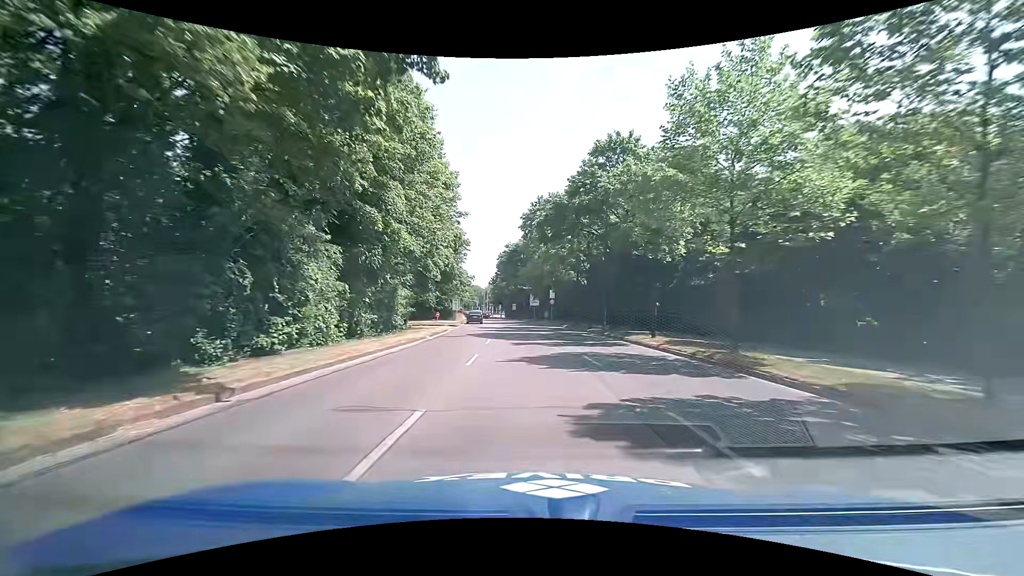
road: primary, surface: asphalt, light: Day
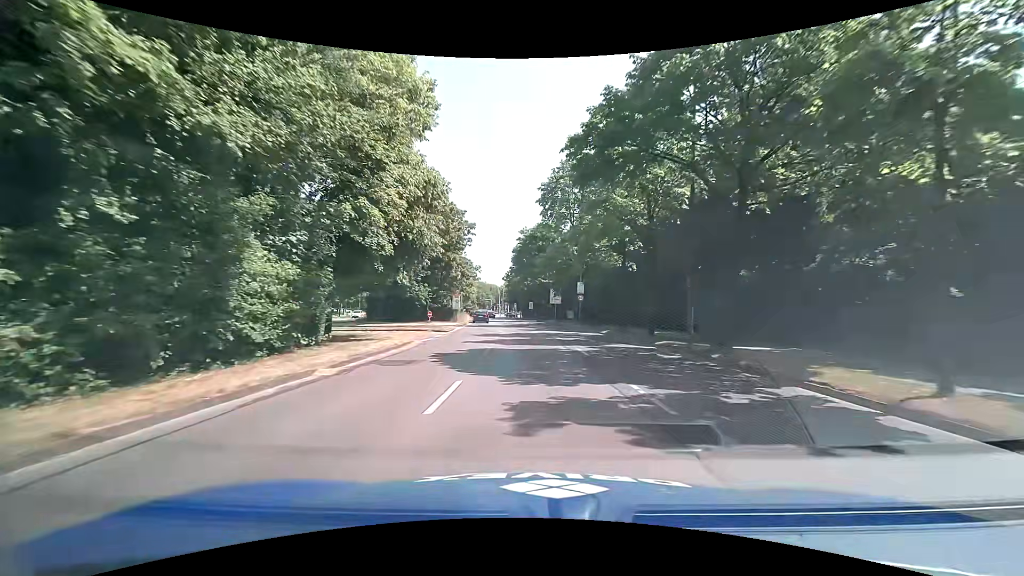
(-0.4, +14.9) m; -3°
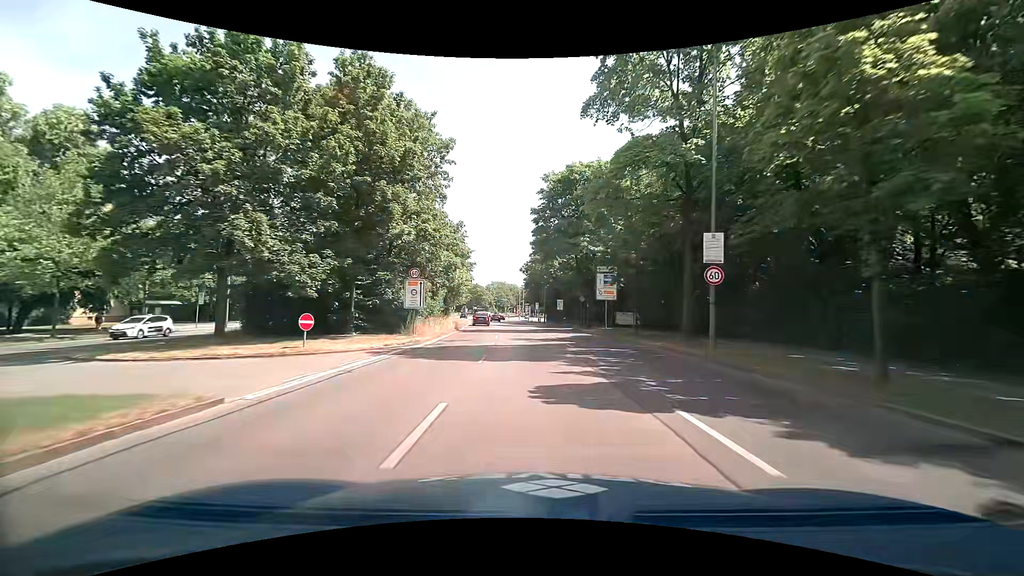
(-0.5, +29.3) m; -2°
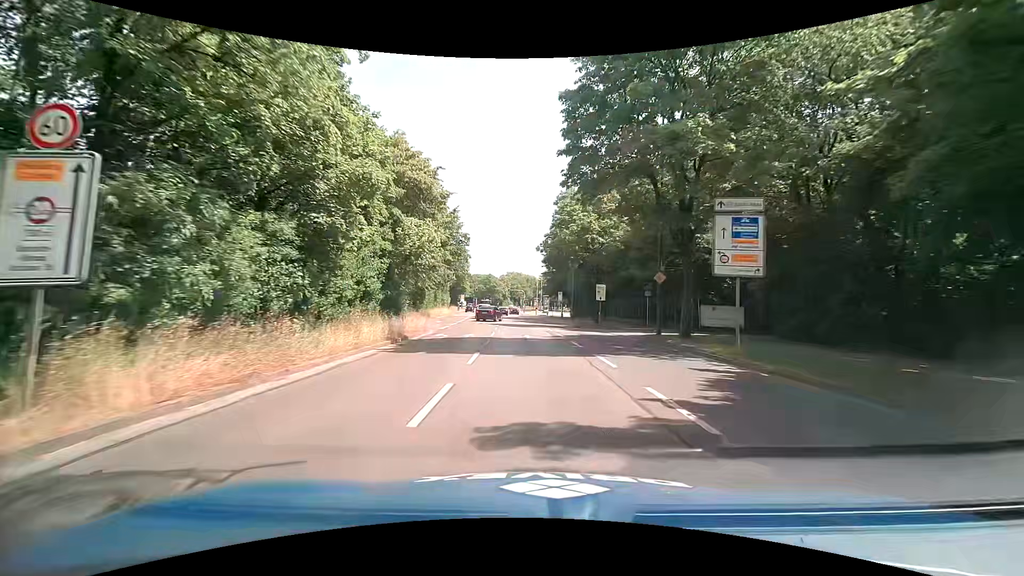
(-0.4, +21.9) m; -1°
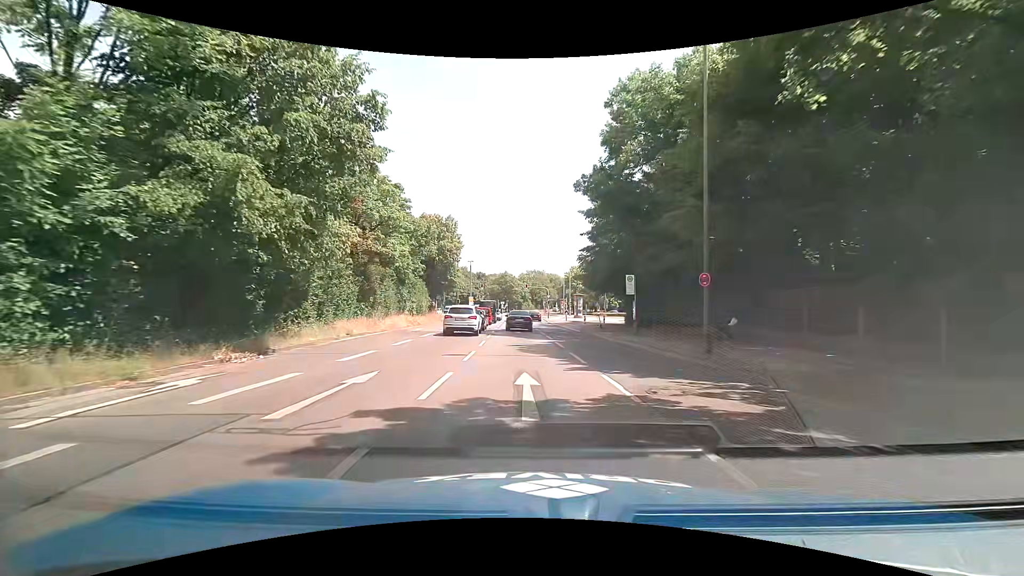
(-0.9, +33.4) m; -4°
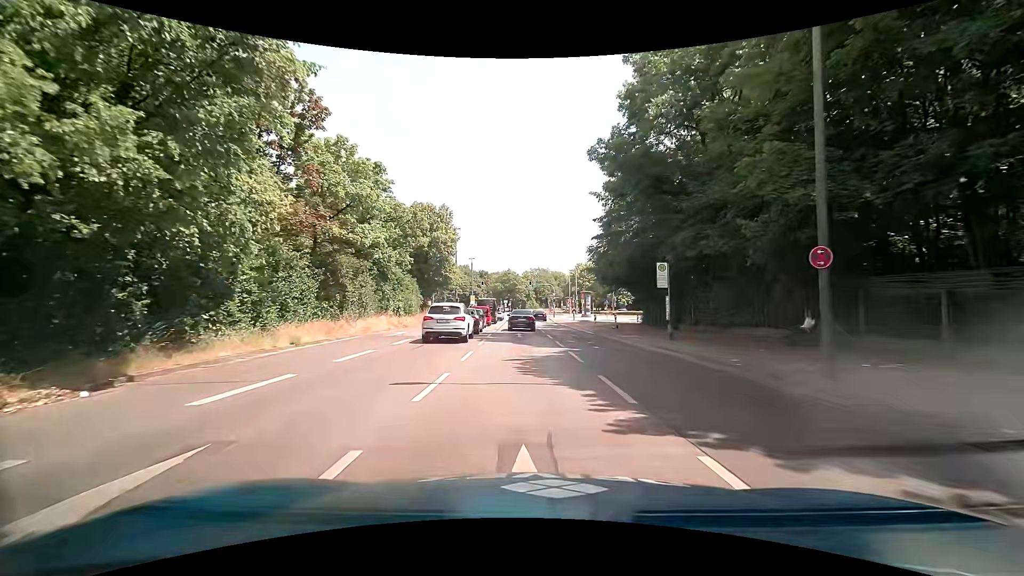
(0.0, +6.0) m; +1°
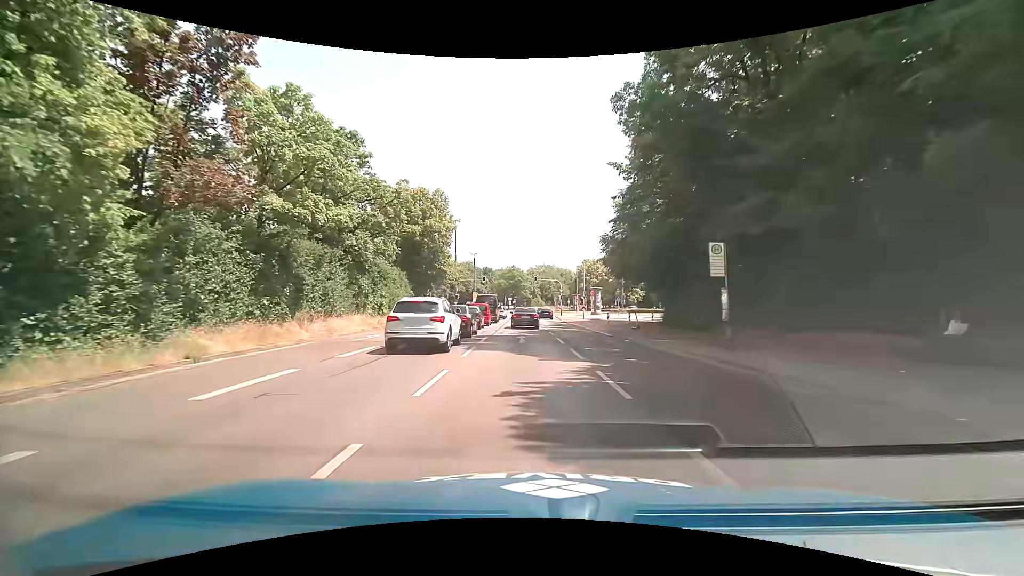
(-0.1, +5.8) m; -1°
